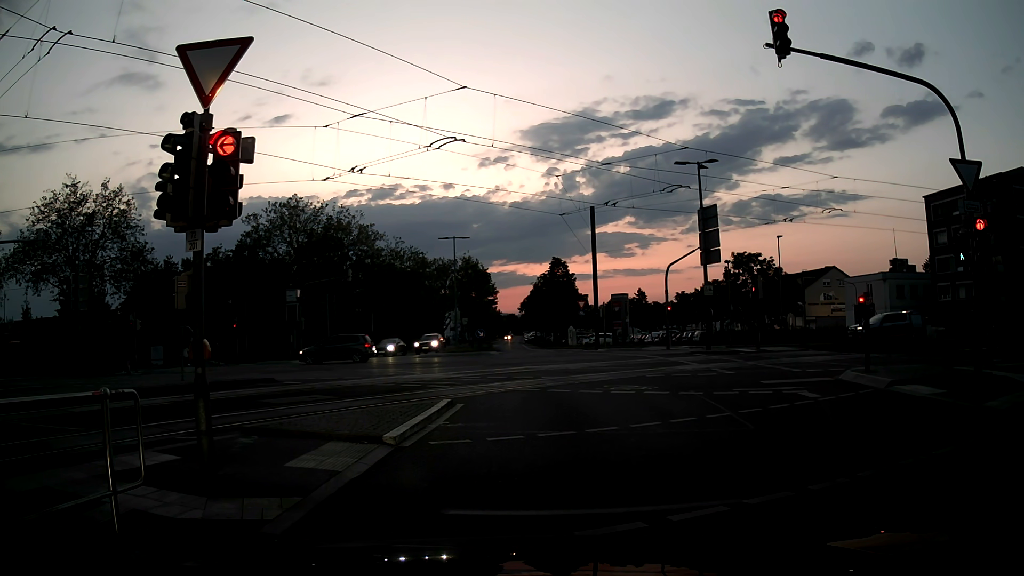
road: secondary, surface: asphalt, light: Dusk
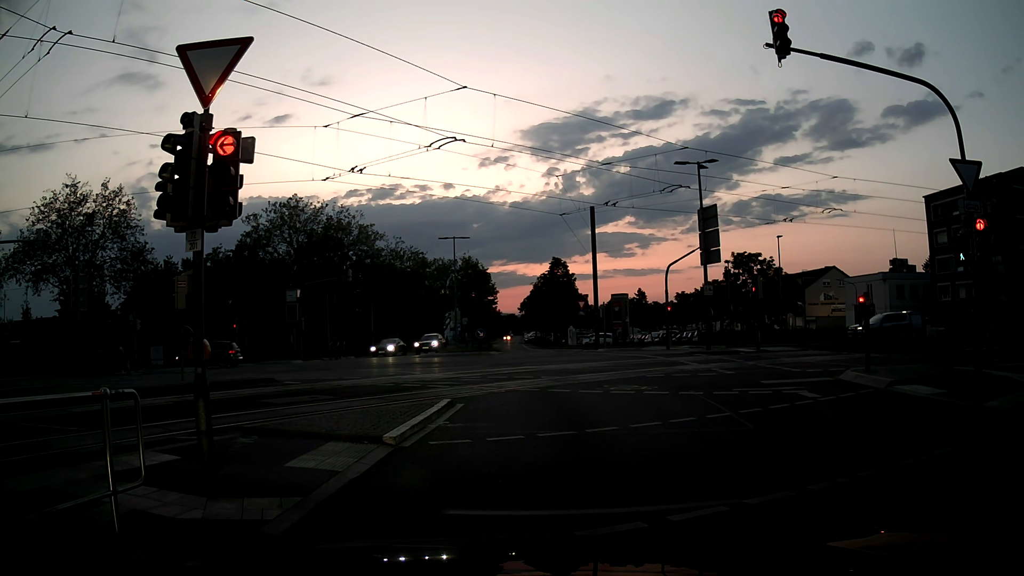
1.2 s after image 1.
(0.0, 0.0) m; 0°
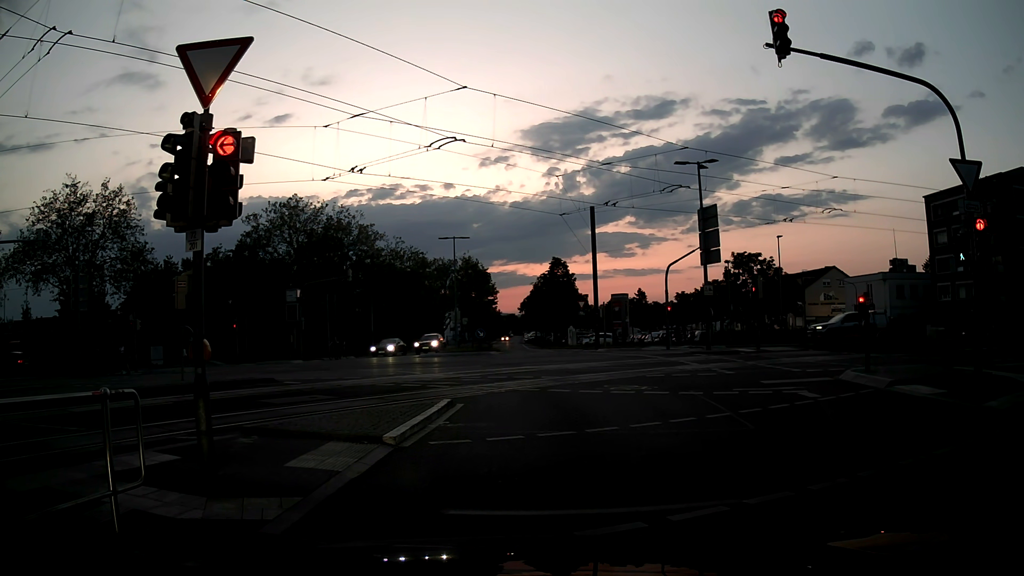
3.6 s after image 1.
(0.0, 0.0) m; 0°
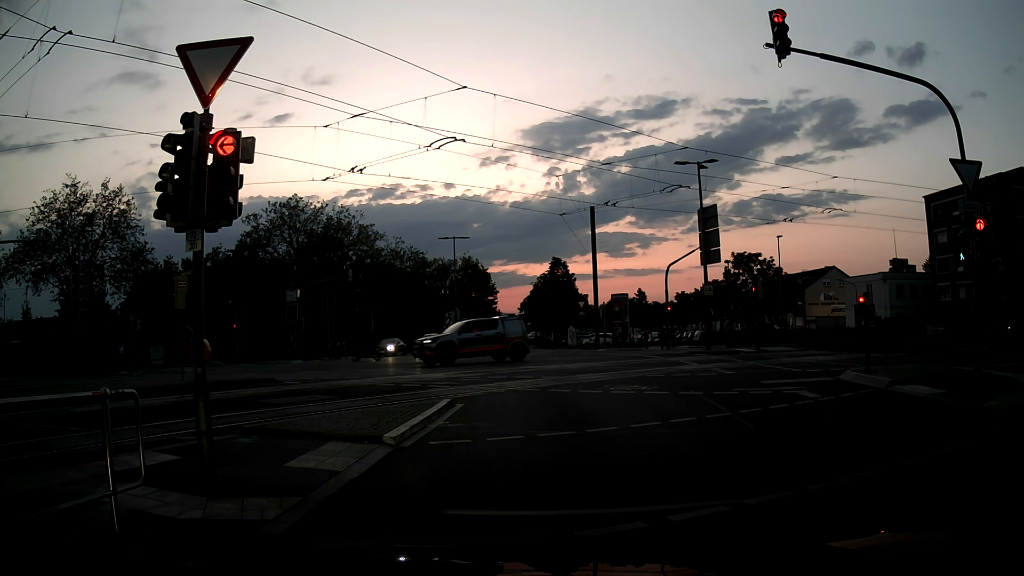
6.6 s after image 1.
(0.0, 0.0) m; 0°
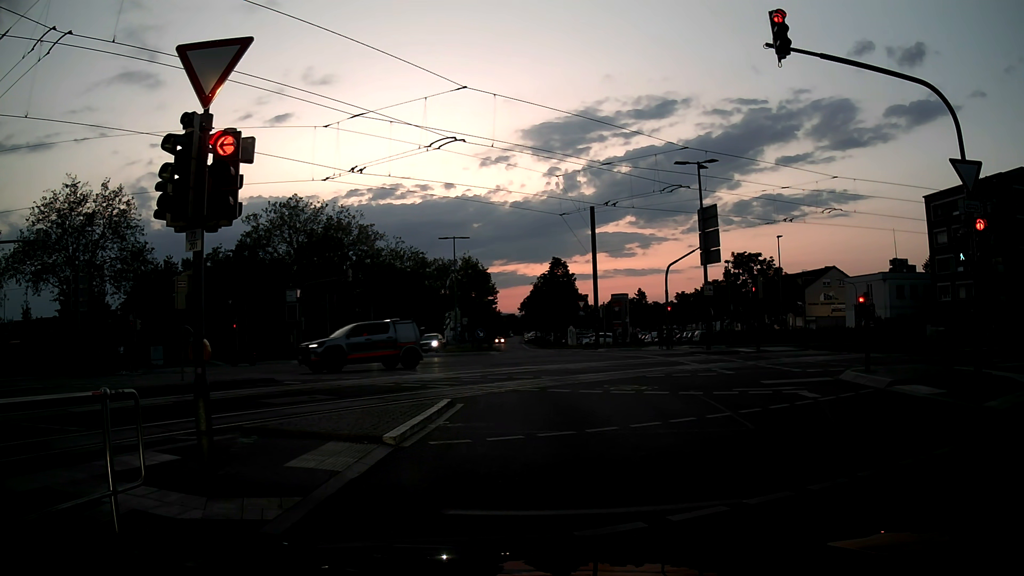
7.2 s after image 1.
(0.0, 0.0) m; 0°
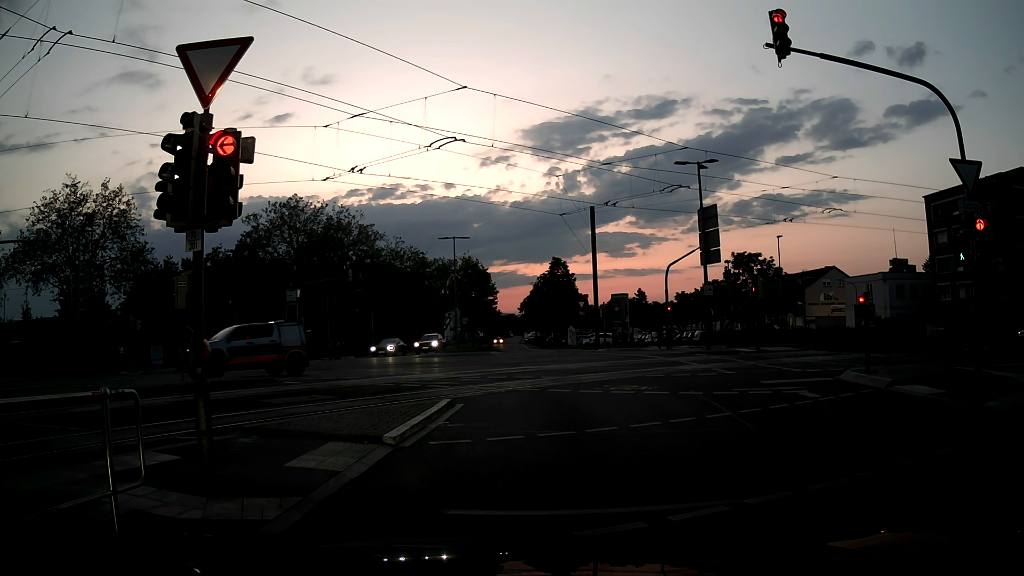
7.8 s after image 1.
(0.0, 0.0) m; 0°
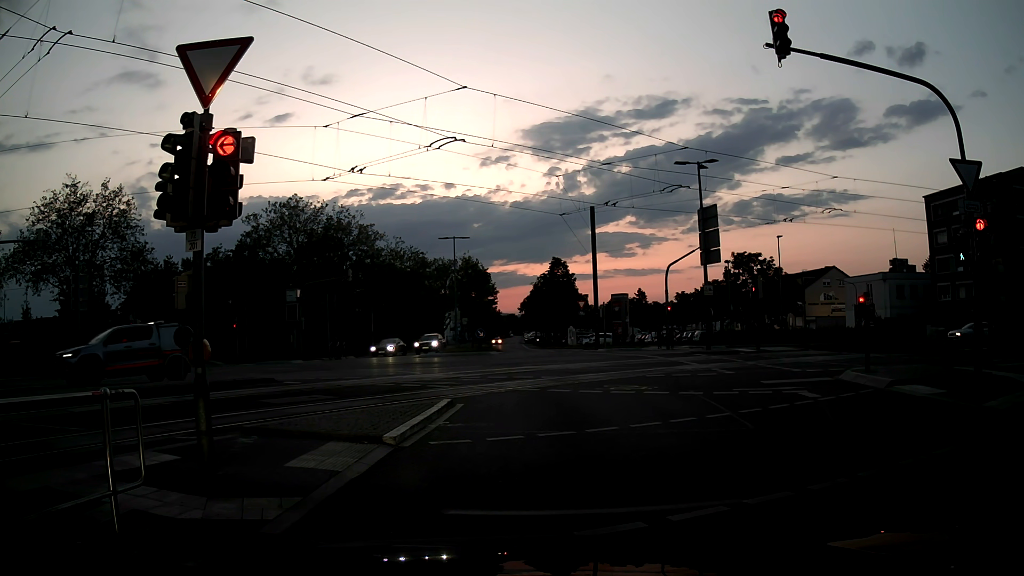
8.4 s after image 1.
(0.0, 0.0) m; 0°
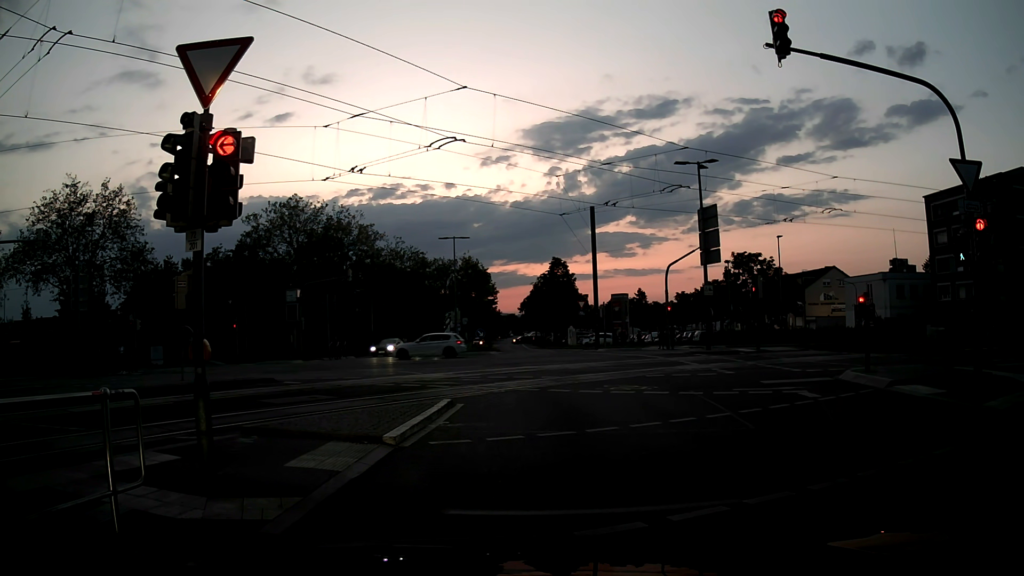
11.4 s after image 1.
(0.0, 0.0) m; 0°
(0, +10) (-1, +20) (-5, +29) (-13, +35) (-22, +39) (-31, +41) (-41, +42) (-51, +42) (-61, +42) (-71, +42) m
